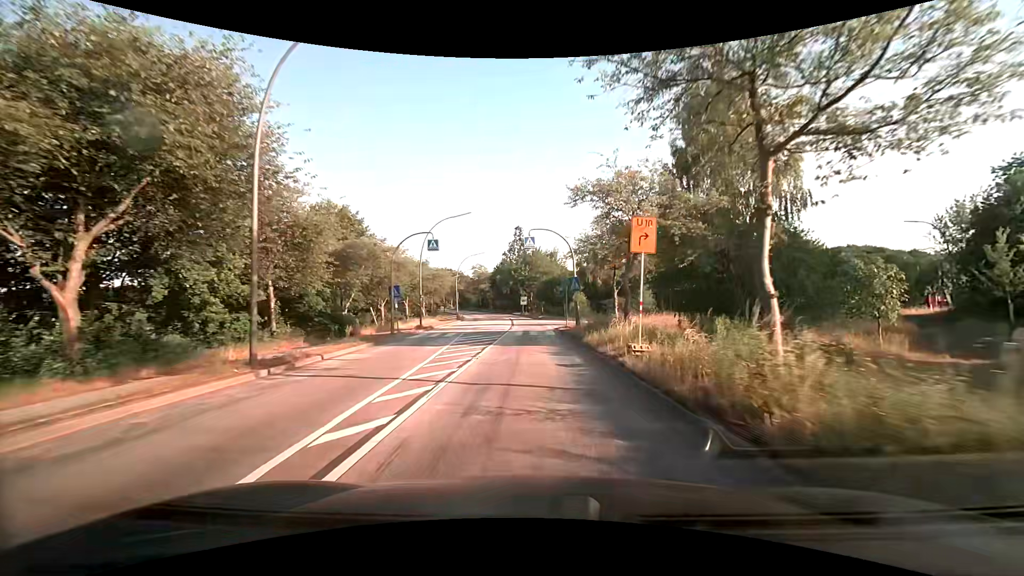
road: secondary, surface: asphalt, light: Day
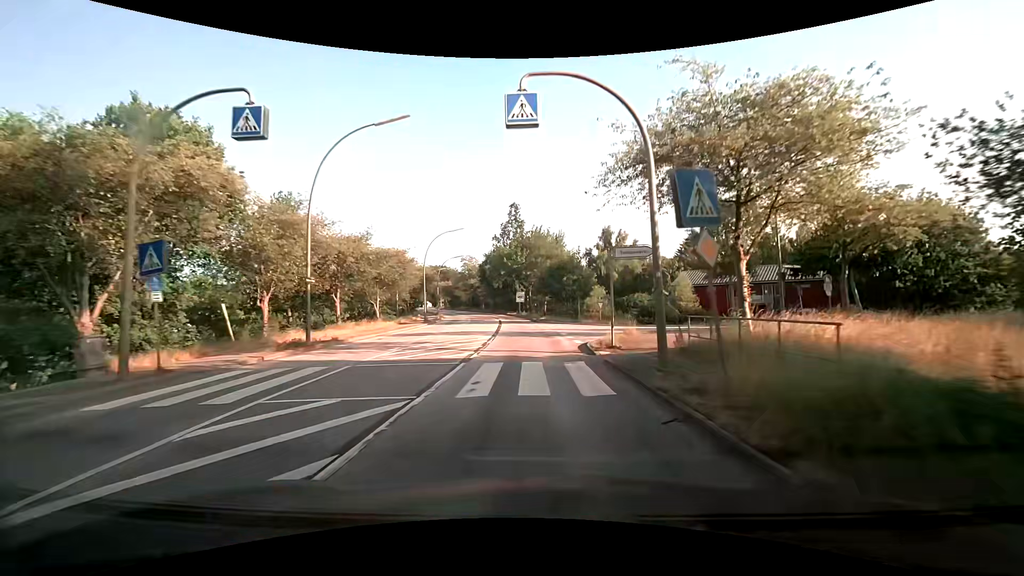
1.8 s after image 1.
(+0.2, +21.6) m; 0°
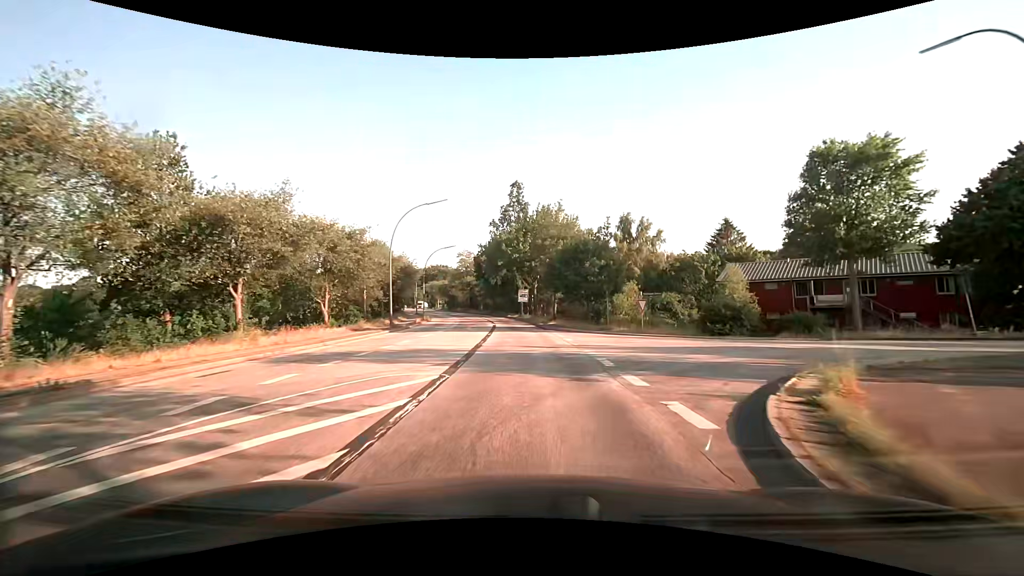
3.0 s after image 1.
(0.0, +14.2) m; -1°
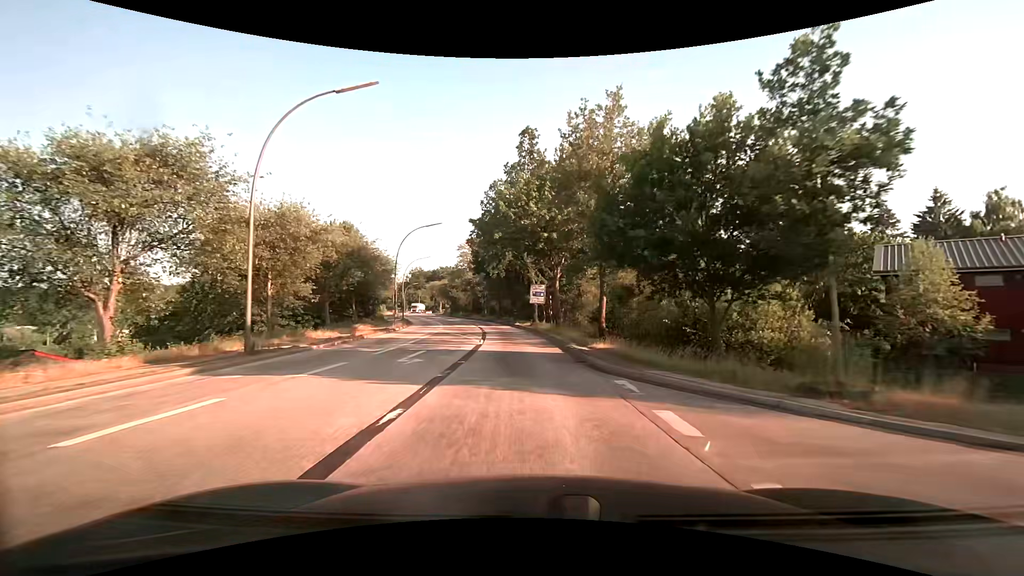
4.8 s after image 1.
(-0.2, +21.0) m; -1°
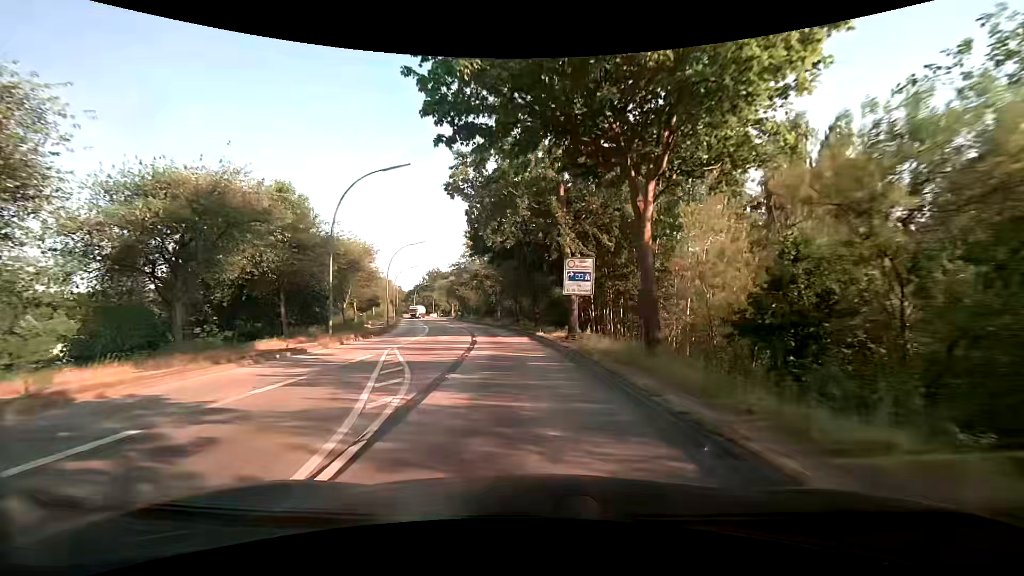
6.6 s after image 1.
(-0.5, +20.4) m; -3°
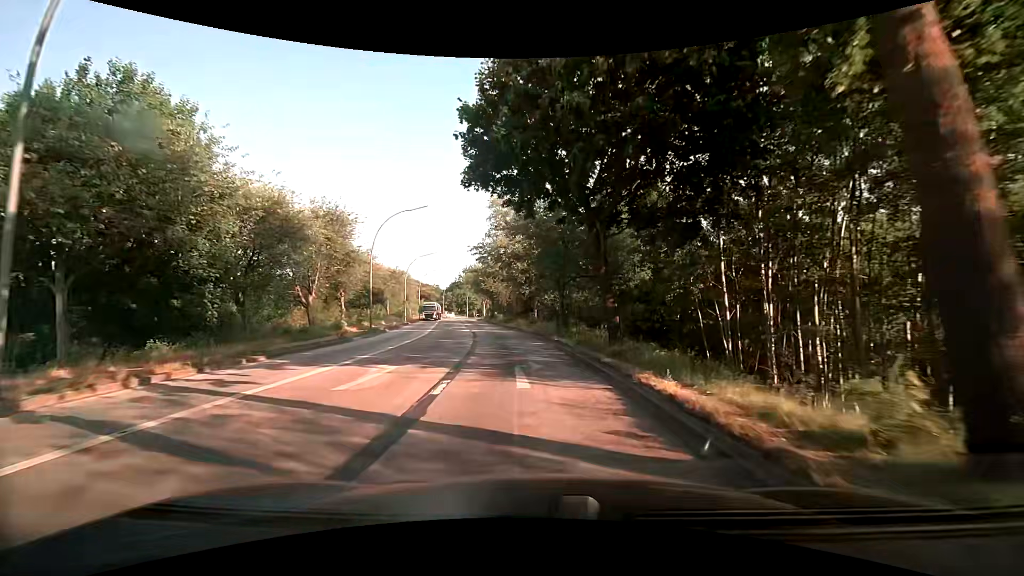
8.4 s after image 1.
(-0.7, +19.6) m; -5°
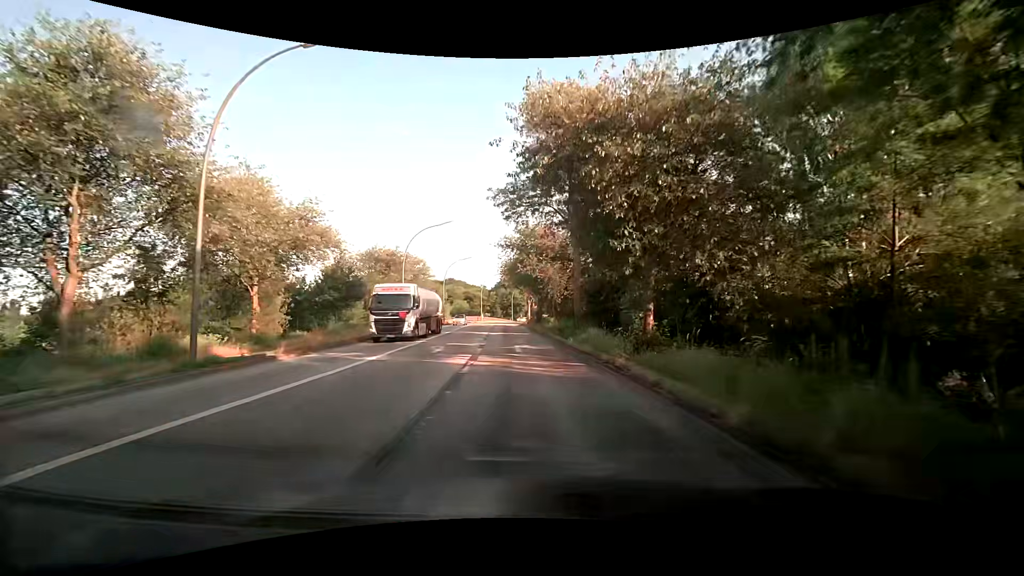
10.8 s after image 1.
(-1.2, +25.7) m; -6°
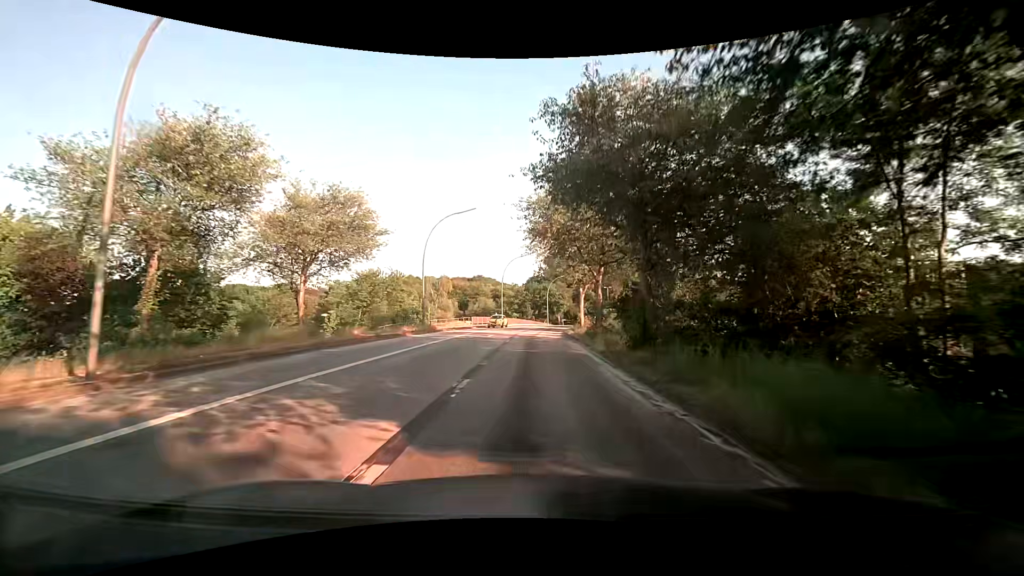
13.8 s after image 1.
(-1.6, +34.9) m; -4°
(0, +10) (0, +20) (0, +30) (+1, +40) (+2, +50) (+3, +60) (+5, +70) (+7, +79) (+10, +89) (+13, +98) m
